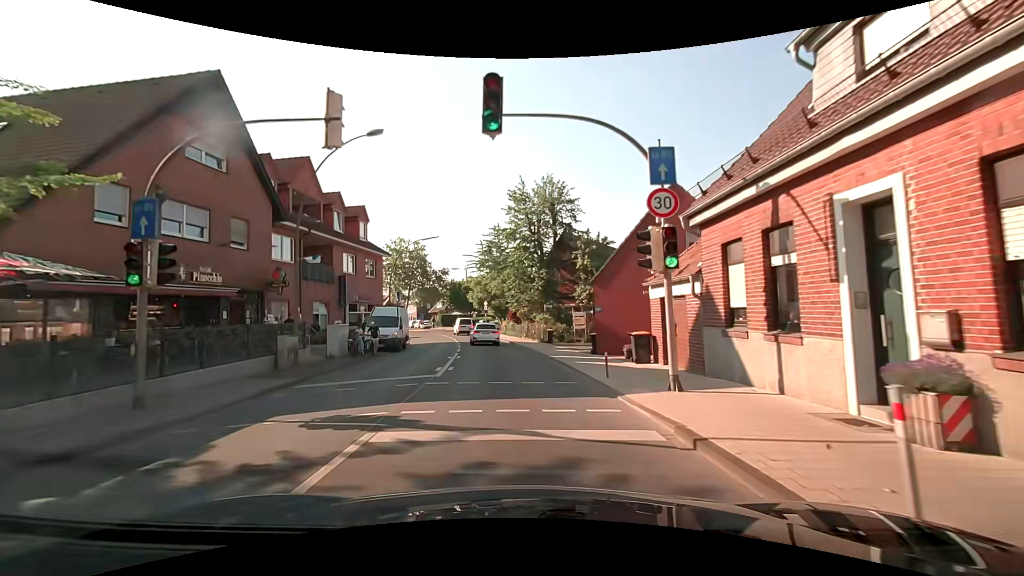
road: secondary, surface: asphalt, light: Day
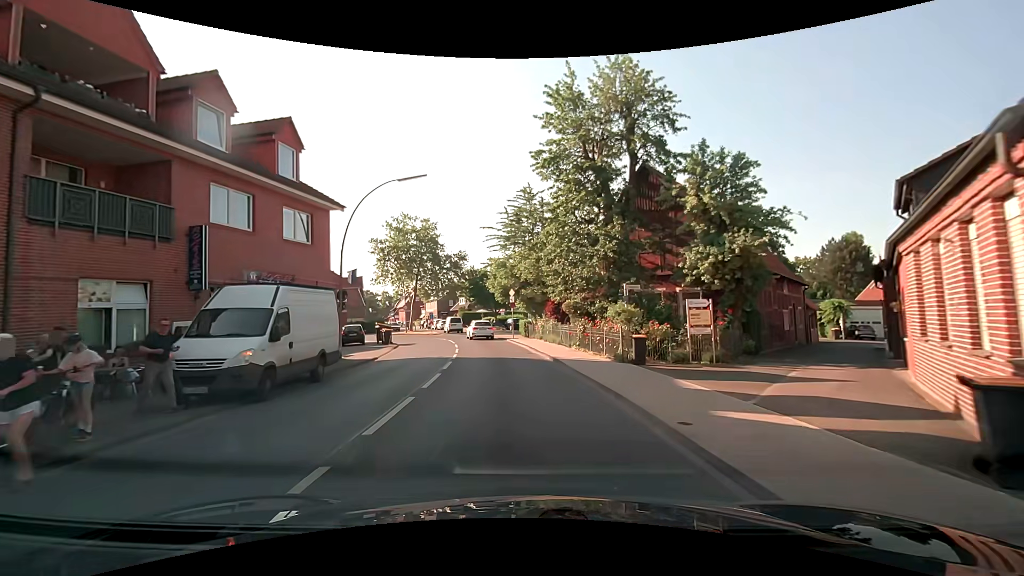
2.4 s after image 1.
(-0.8, +18.2) m; -4°
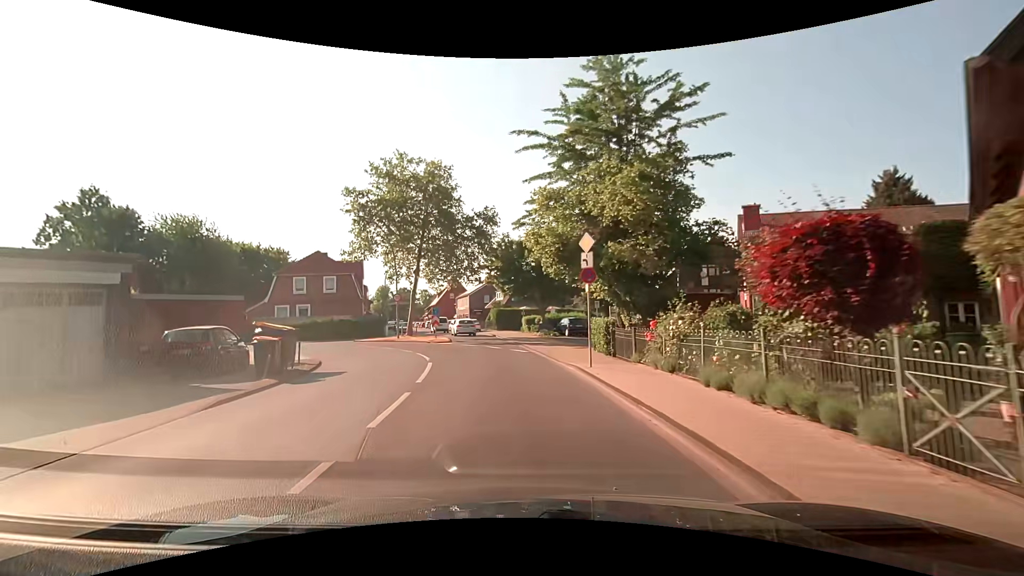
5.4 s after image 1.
(-1.1, +22.5) m; -5°
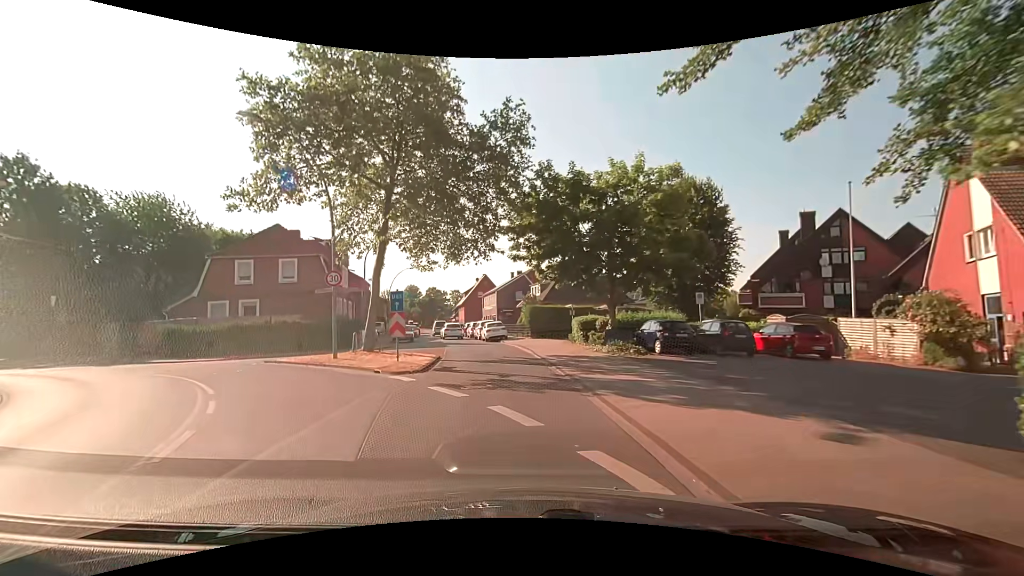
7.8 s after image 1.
(-0.8, +17.6) m; -4°
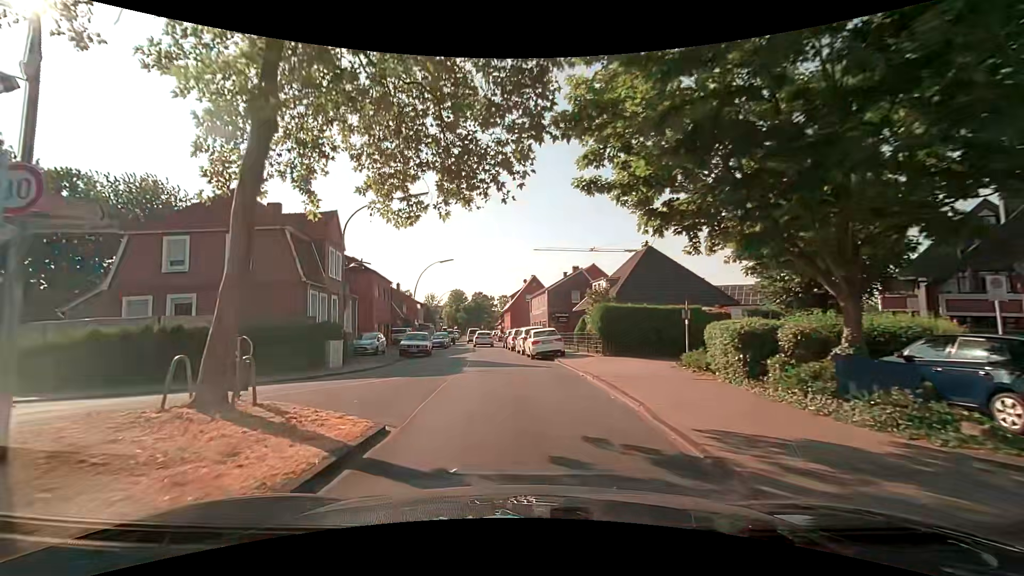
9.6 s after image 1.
(-0.7, +13.3) m; -7°
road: residential
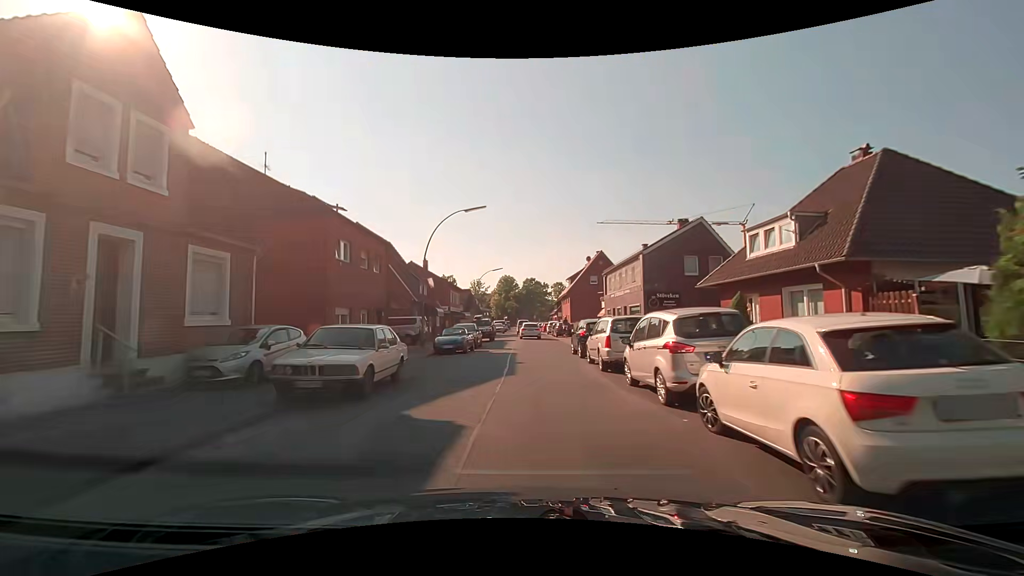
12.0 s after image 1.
(-1.0, +20.7) m; -5°
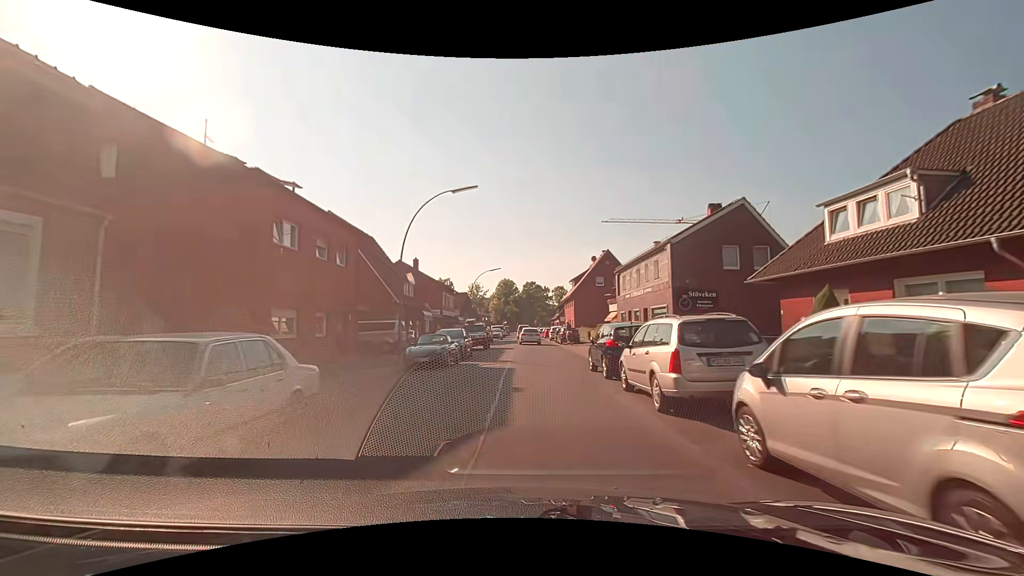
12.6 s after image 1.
(0.0, +6.0) m; 0°
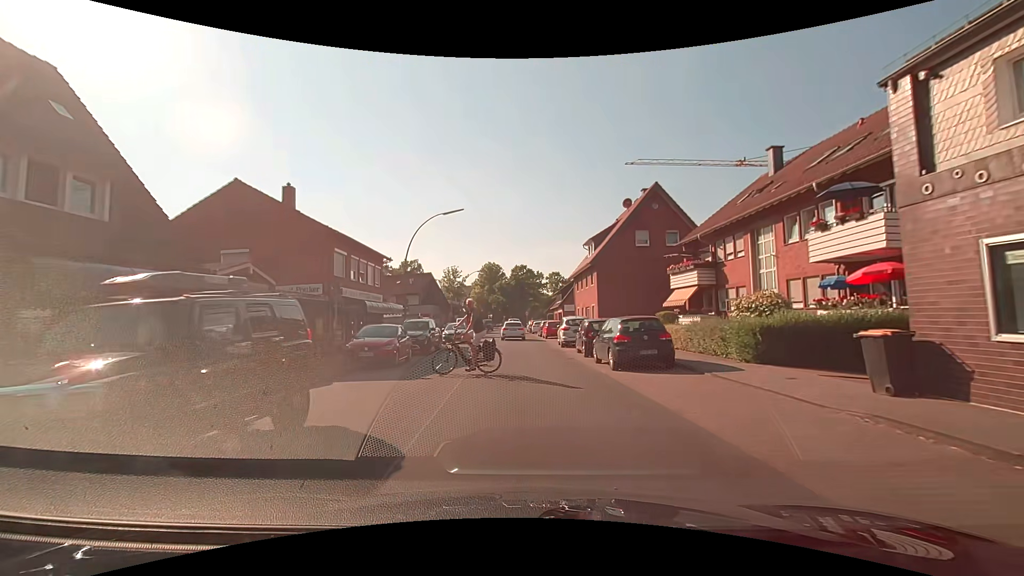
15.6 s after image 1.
(+0.4, +29.6) m; +1°
(0, +10) (0, +20) (-1, +30) (-1, +40) (-1, +50) (-2, +60) (-2, +70) (-3, +80) (-3, +90) (-2, +100) m
